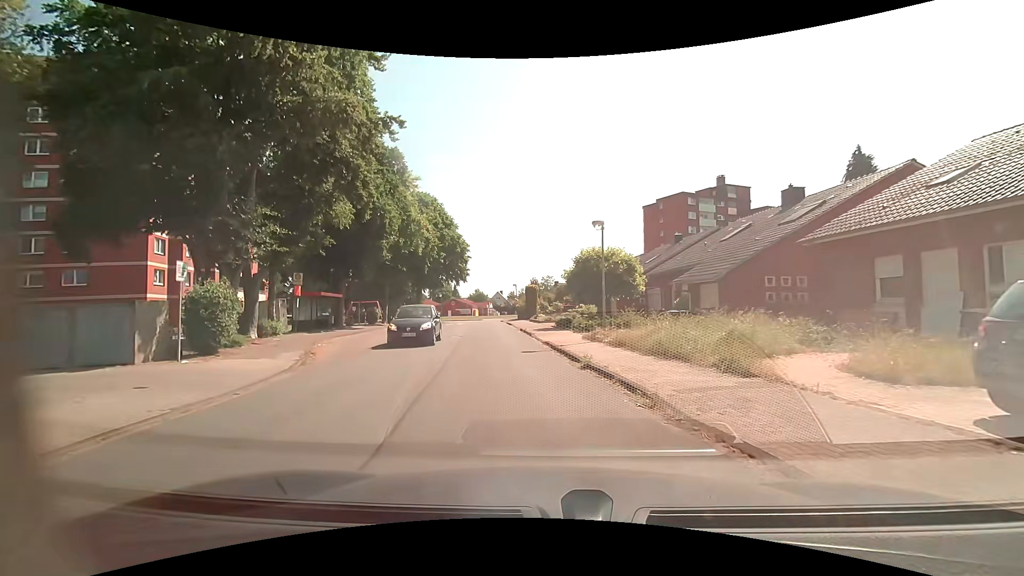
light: Day
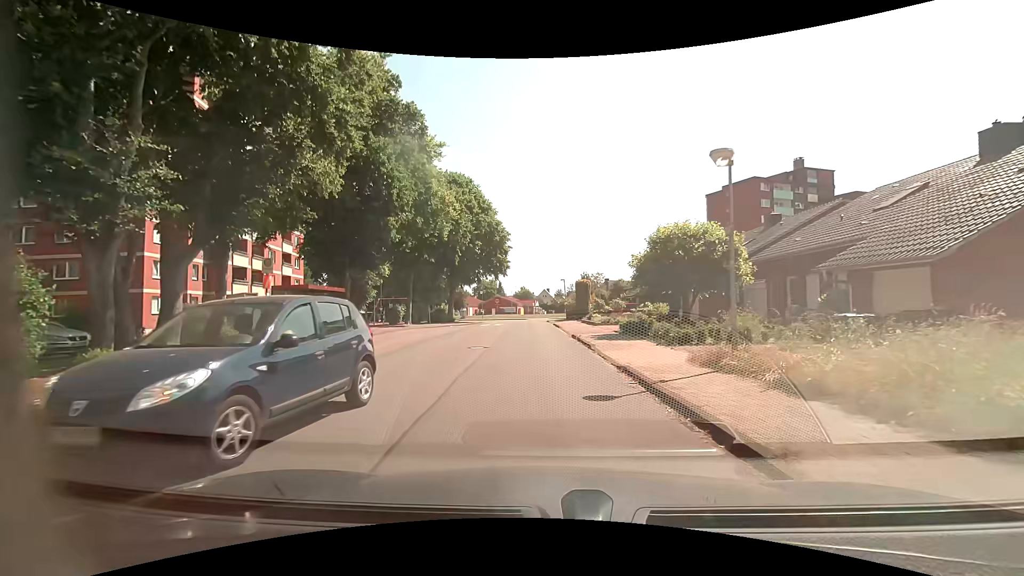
(-0.3, +7.9) m; -5°
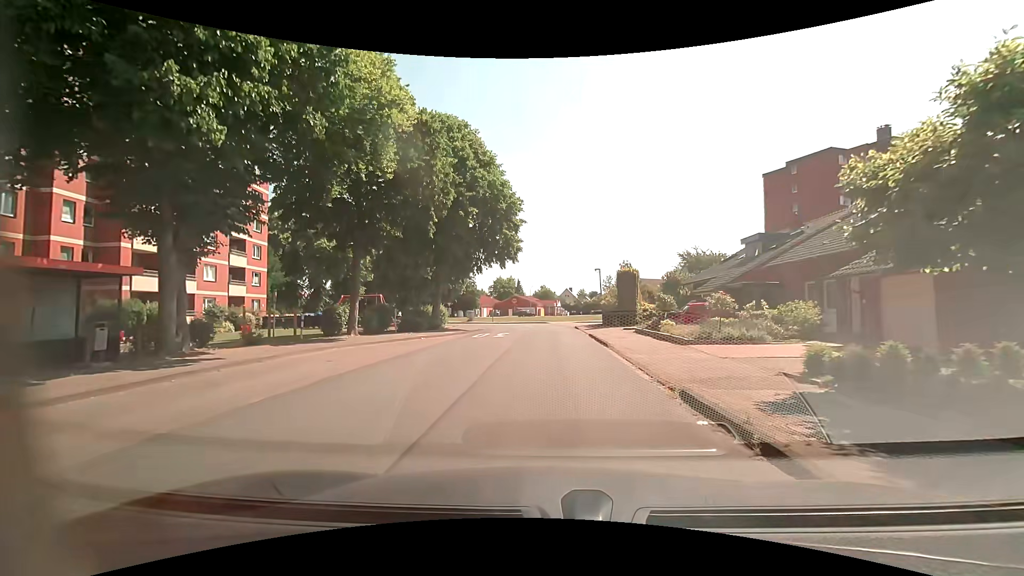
(-0.5, +15.0) m; -3°
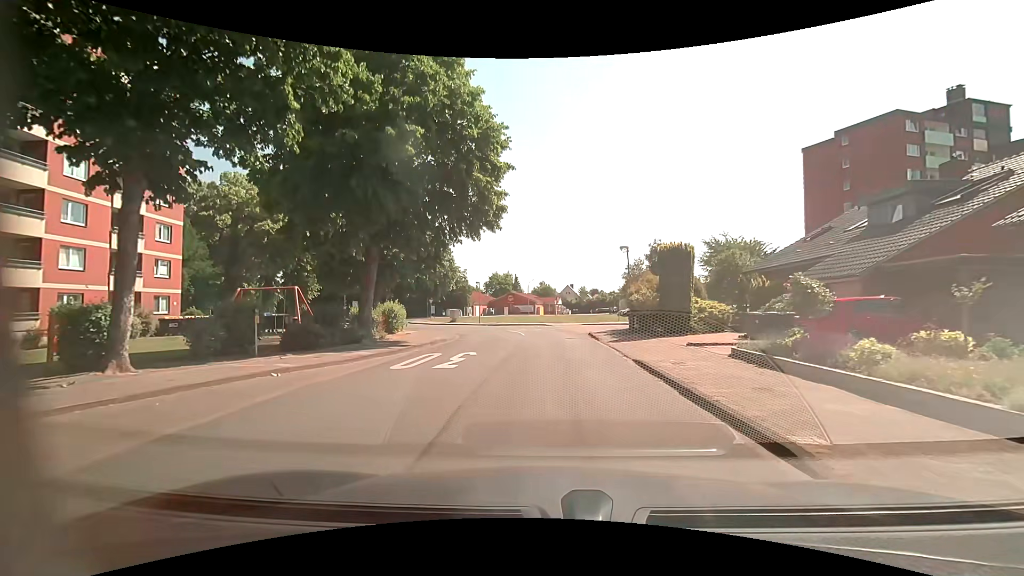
(0.0, +12.9) m; 0°
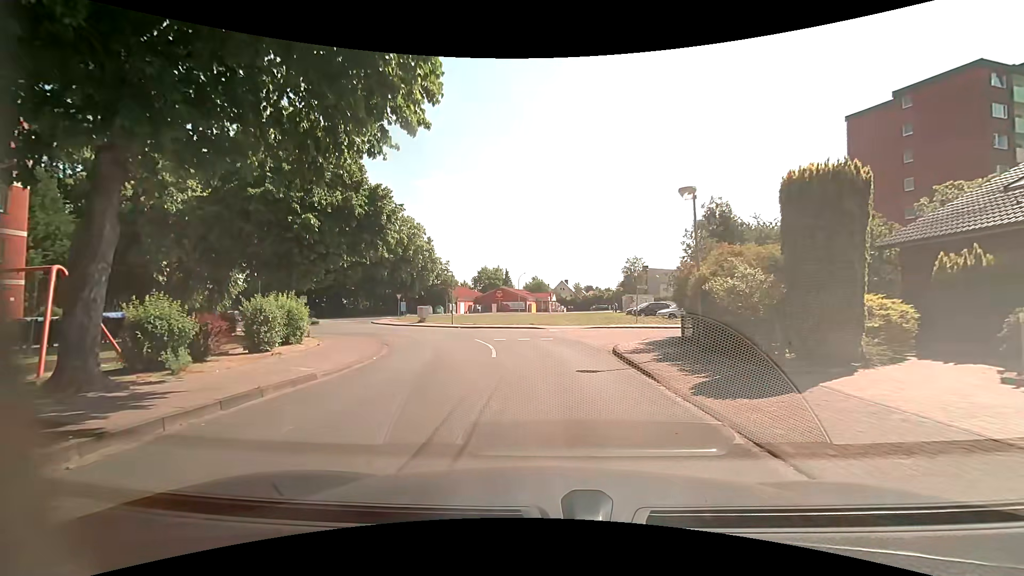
(+0.1, +11.9) m; +1°
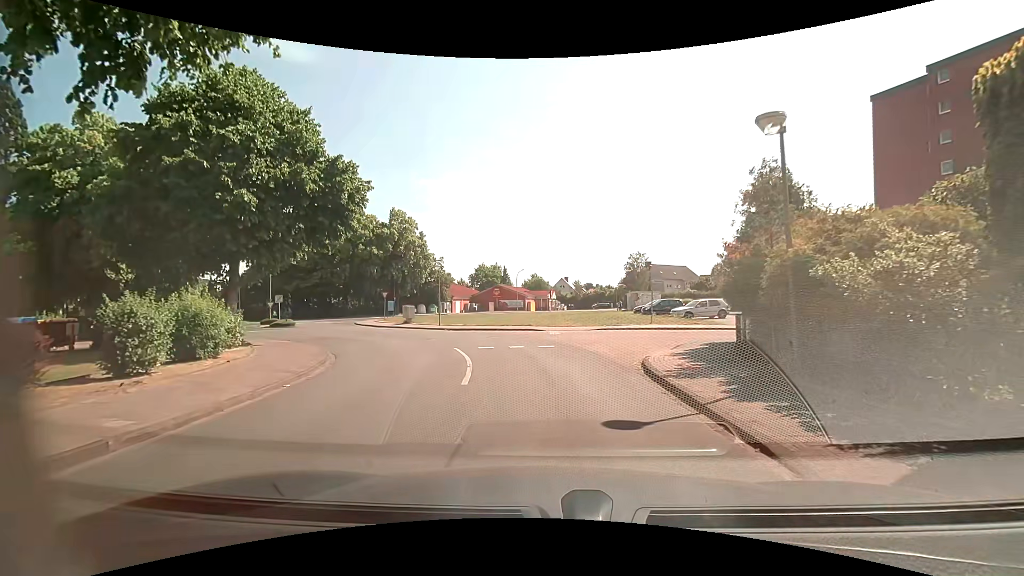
(0.0, +4.7) m; -1°
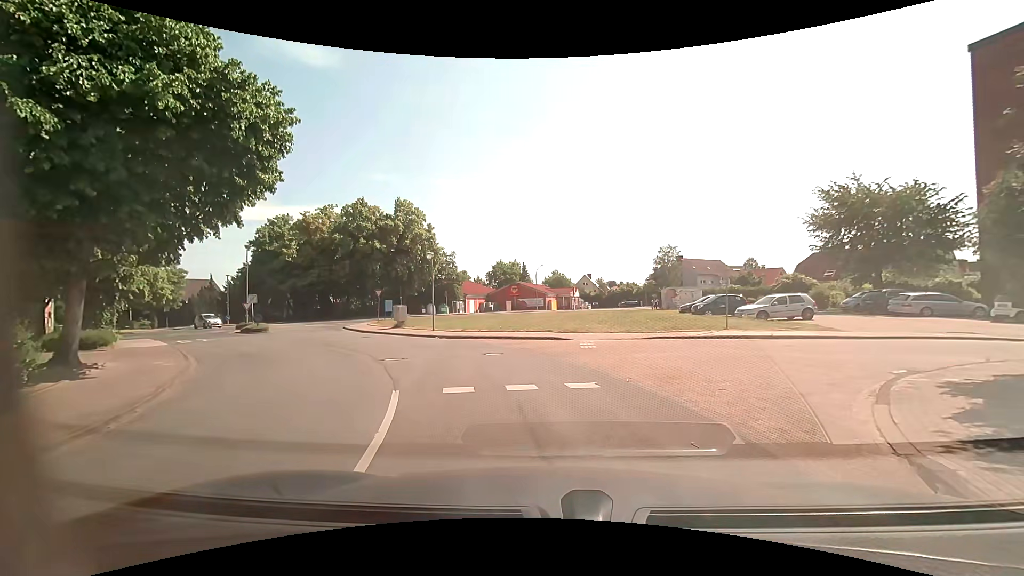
(0.0, +8.3) m; -4°
